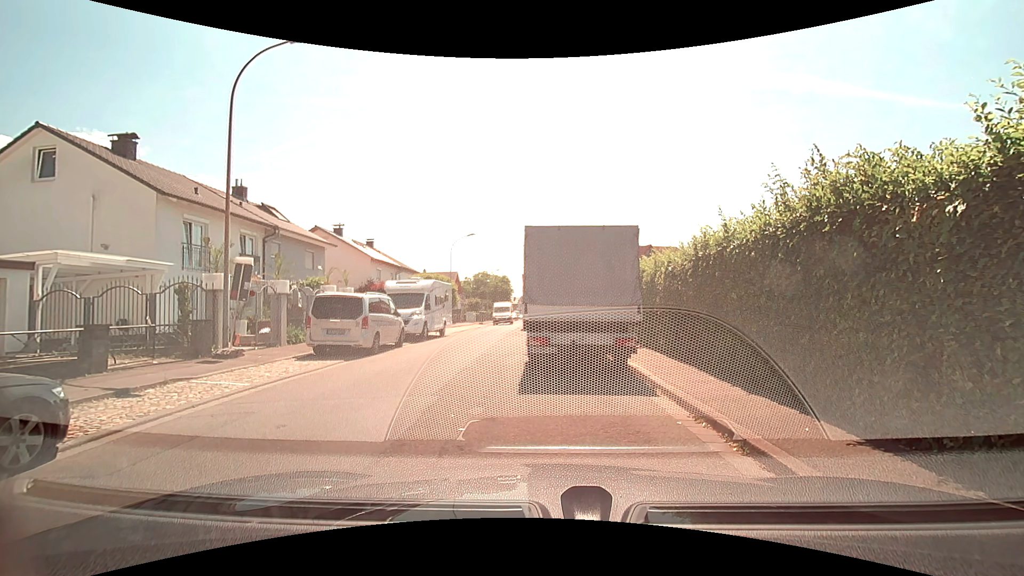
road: residential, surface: asphalt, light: Day
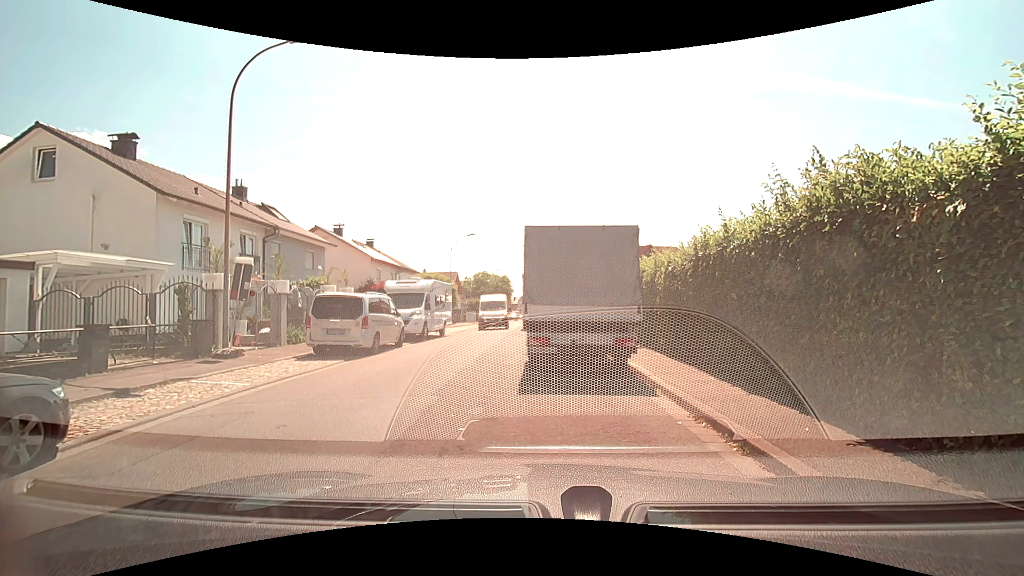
(0.0, 0.0) m; 0°
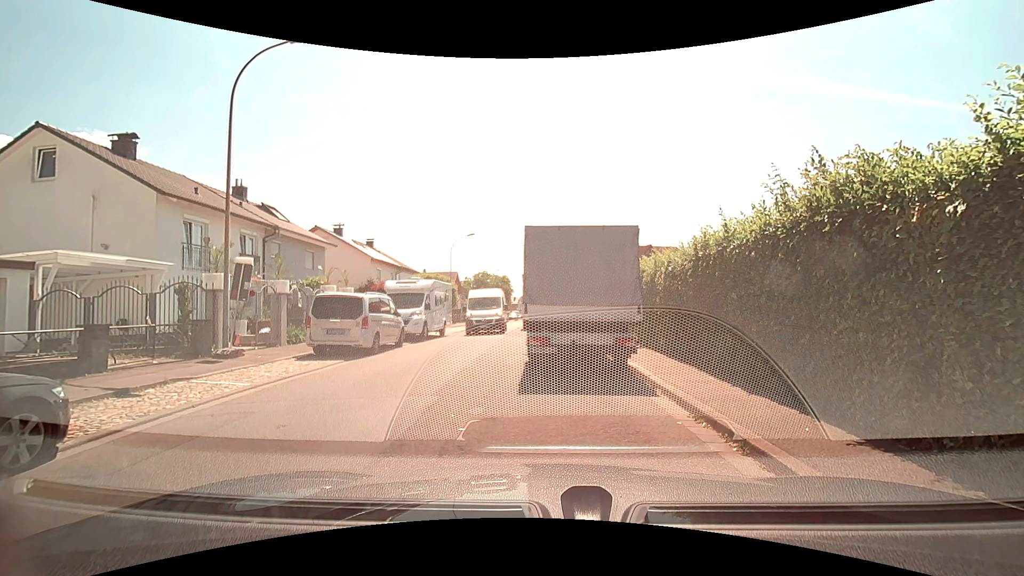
(0.0, 0.0) m; 0°
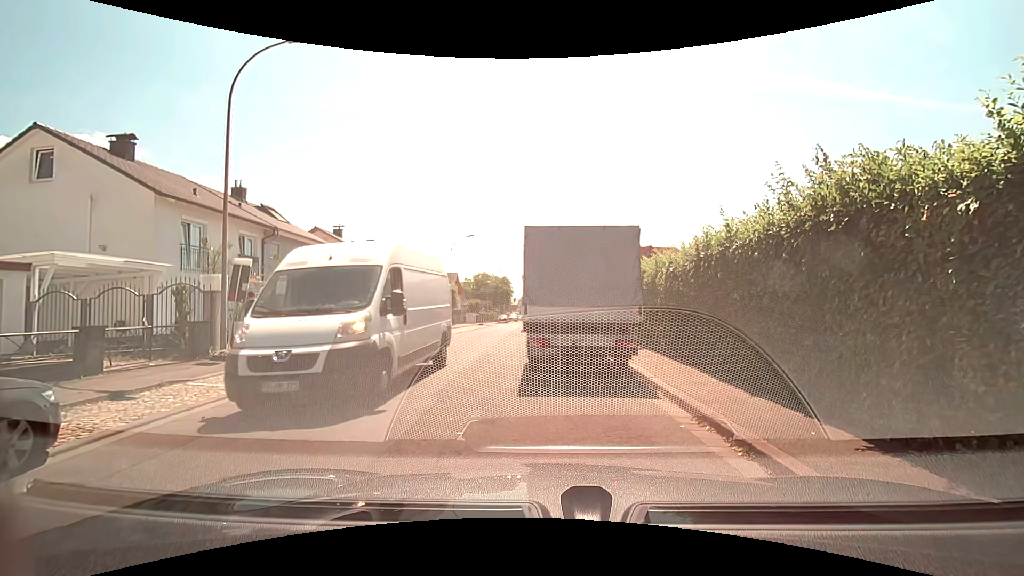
(0.0, +0.1) m; 0°
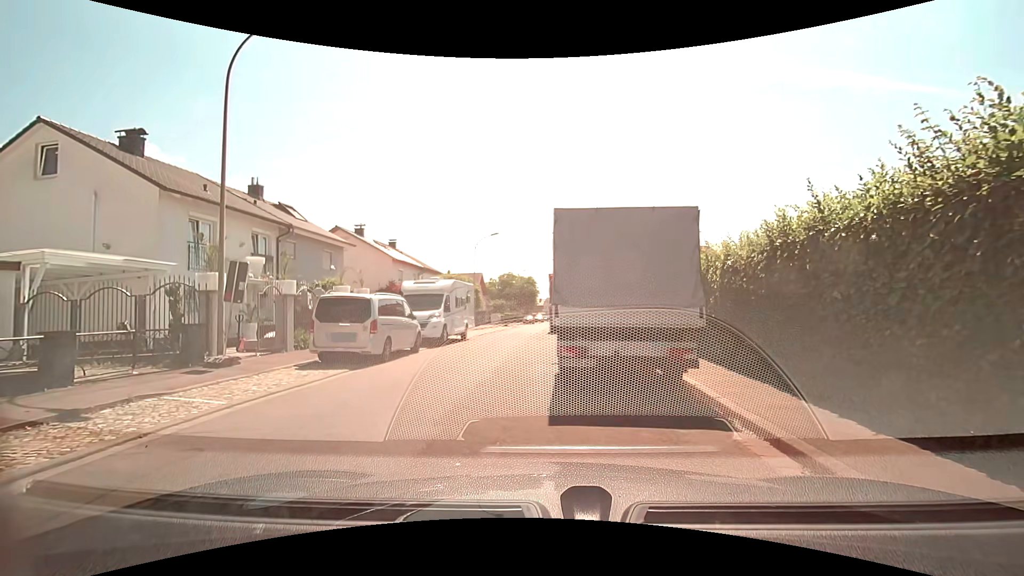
(0.0, +1.7) m; -3°
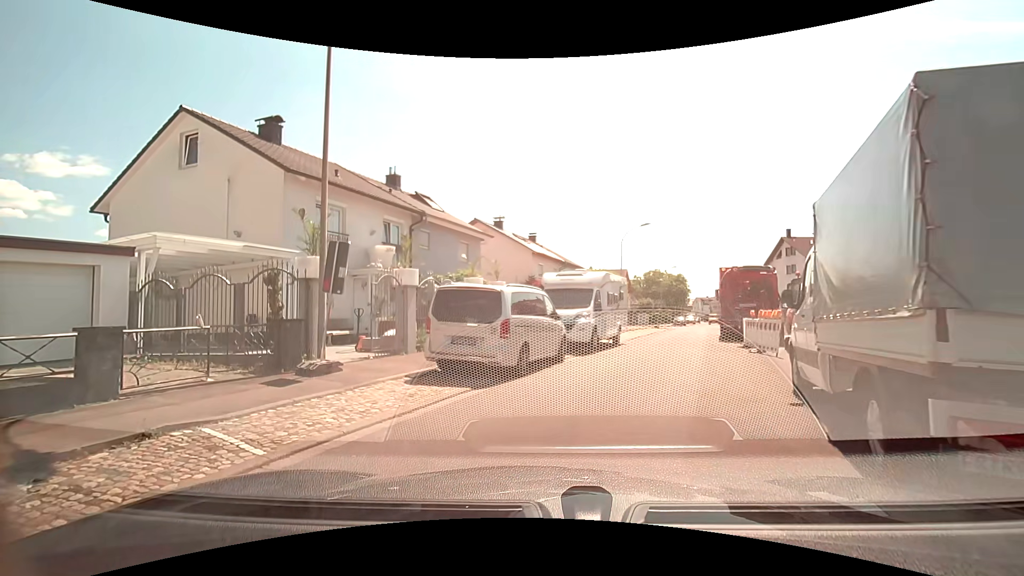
(-0.6, +3.9) m; -17°
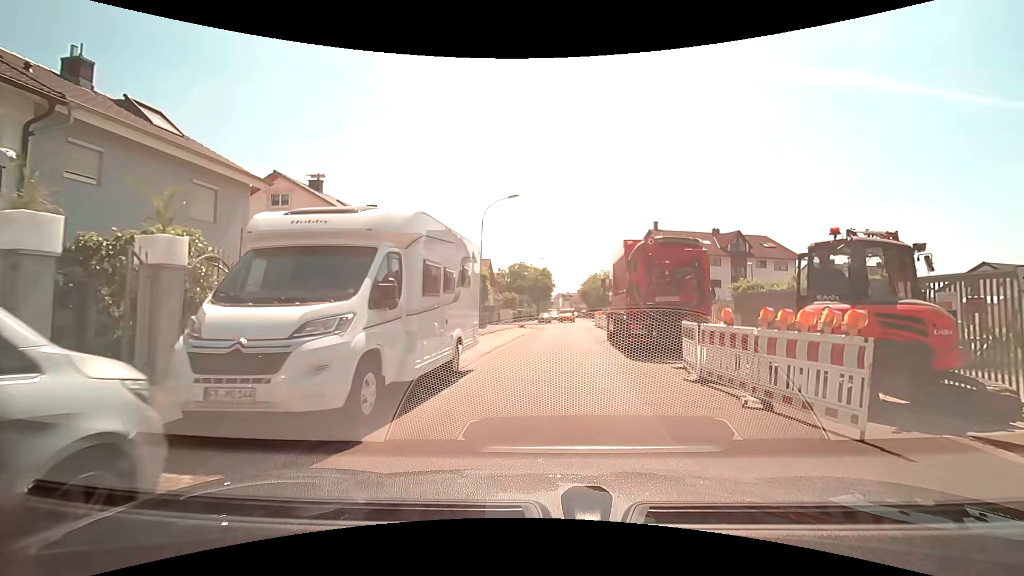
(+1.8, +11.0) m; +17°
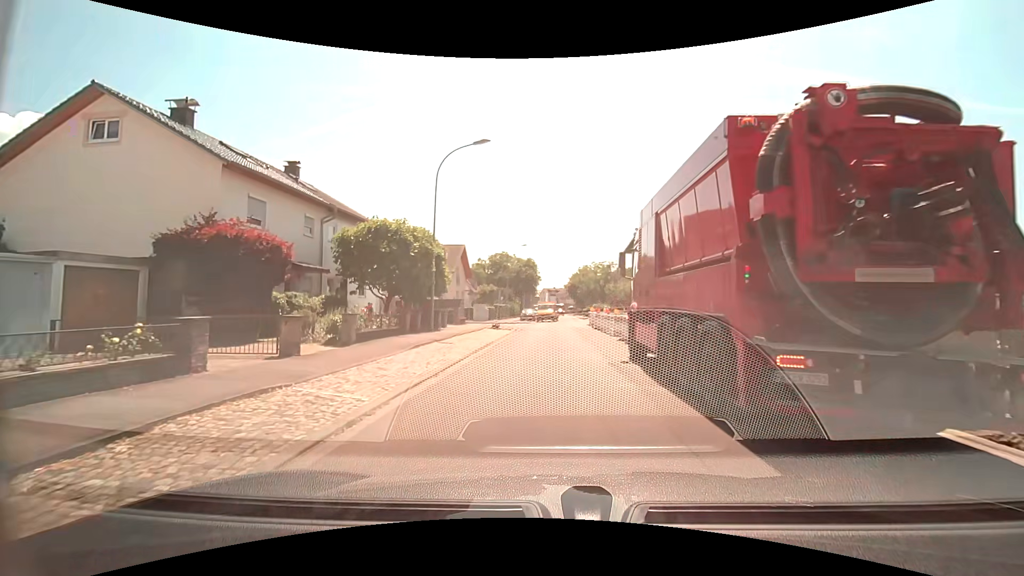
(0.0, +10.4) m; 0°
(0, +10) (0, +20) (+1, +30) (+2, +40) (+3, +50) (+4, +60) (+5, +70) (+5, +80) (+5, +90) (+5, +100) m
